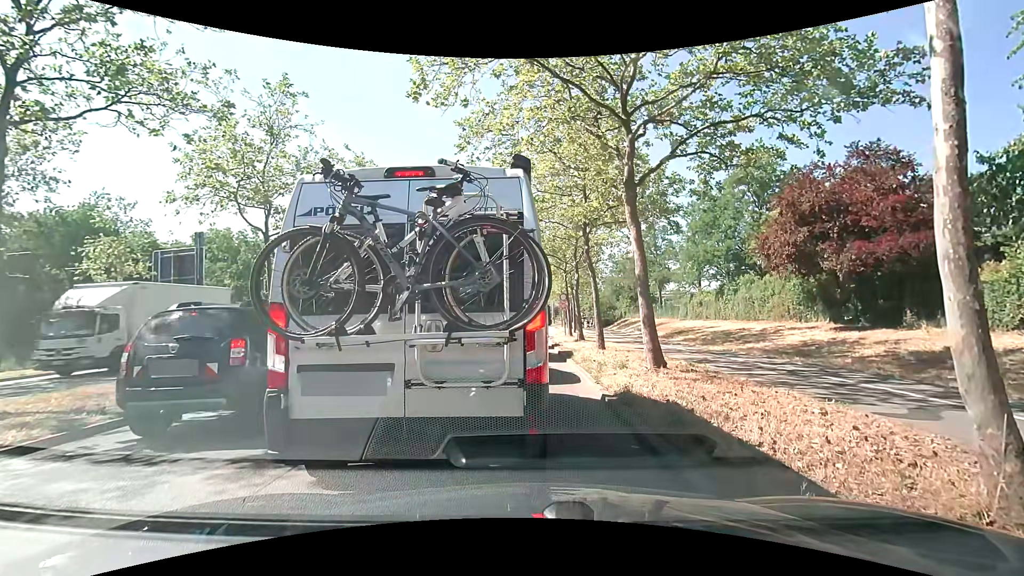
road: primary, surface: asphalt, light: Day
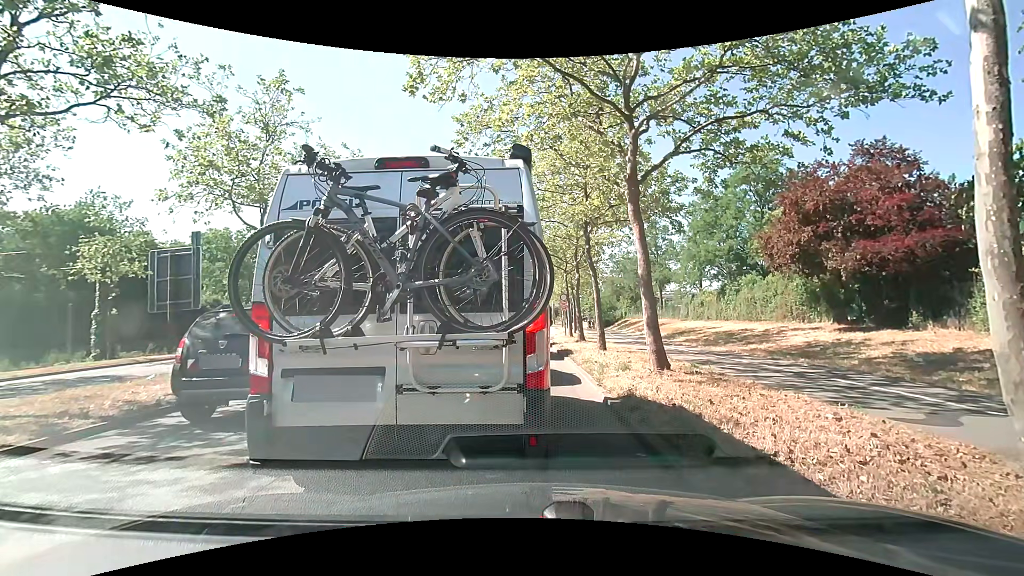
(0.0, +0.3) m; 0°
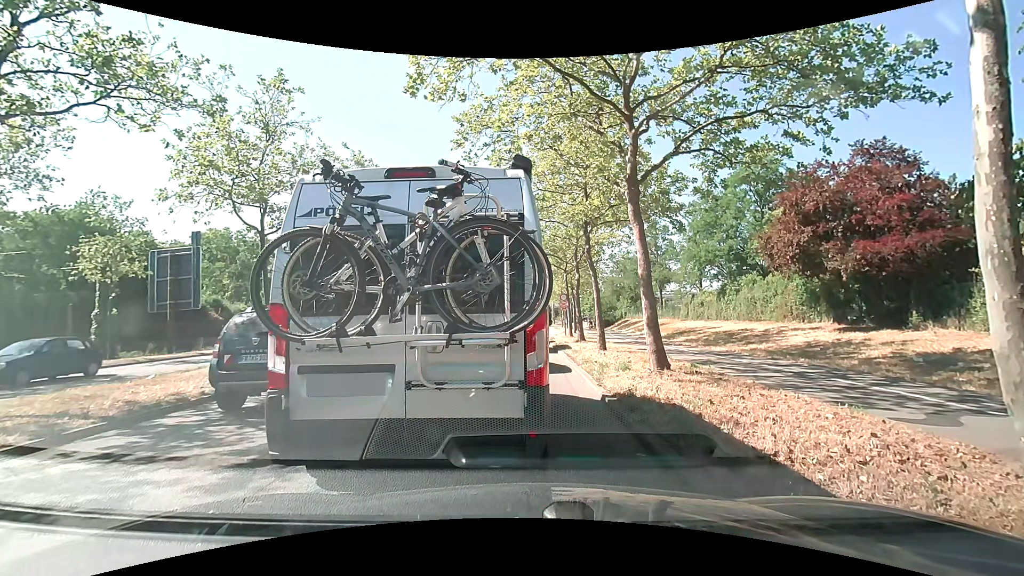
(0.0, 0.0) m; 0°
